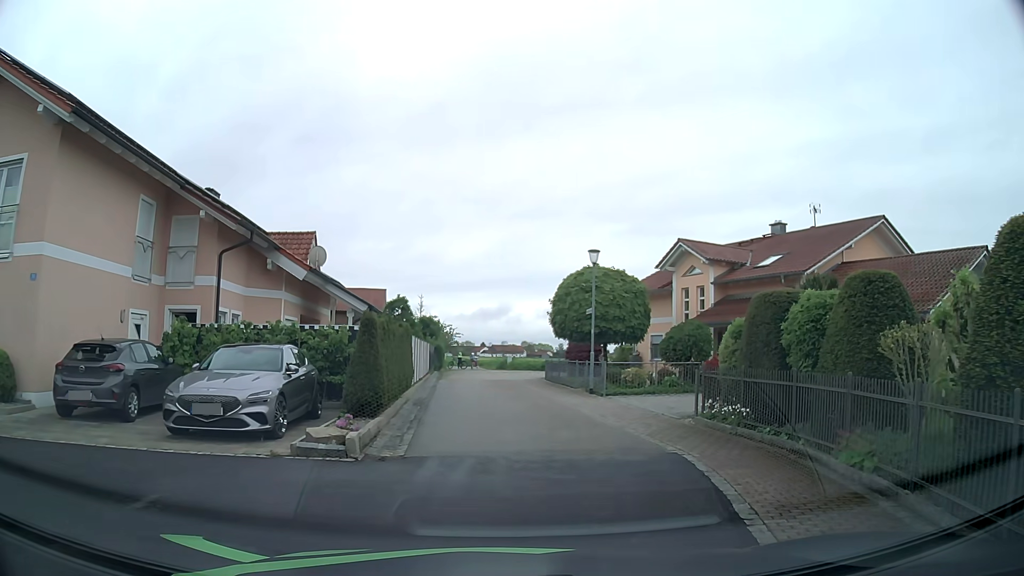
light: Day
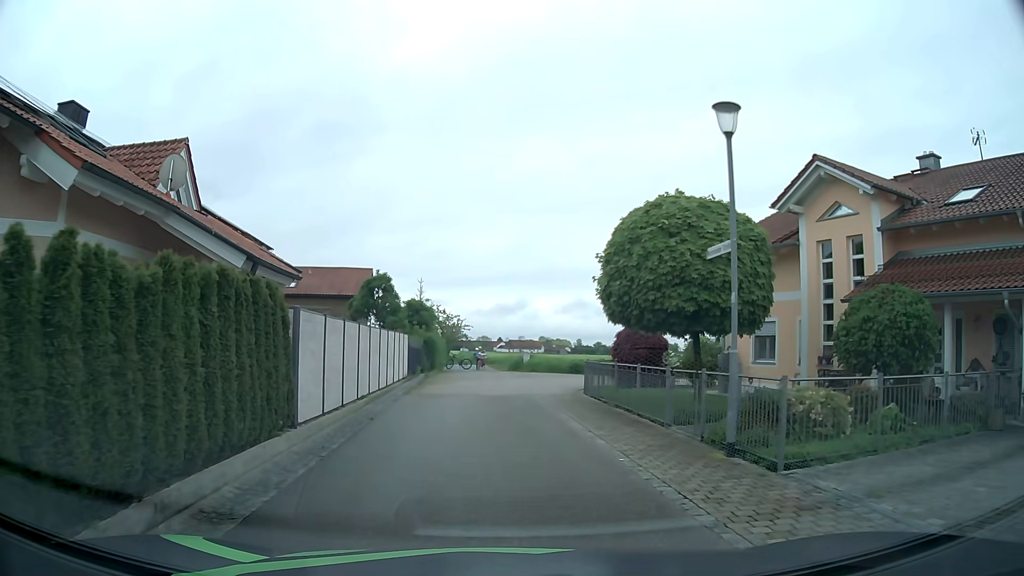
(0.0, +13.3) m; -3°
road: residential
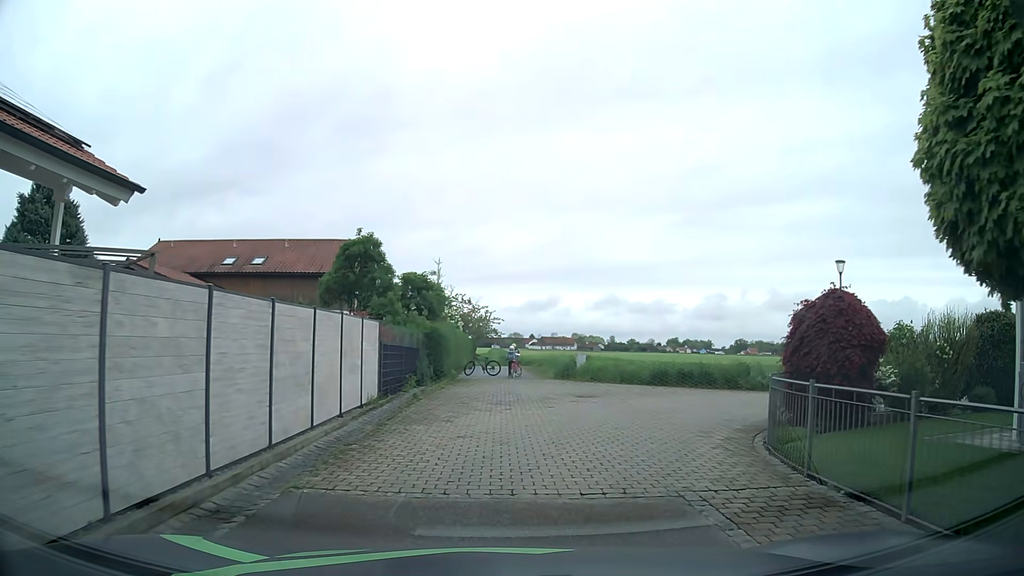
(-0.3, +12.9) m; -3°
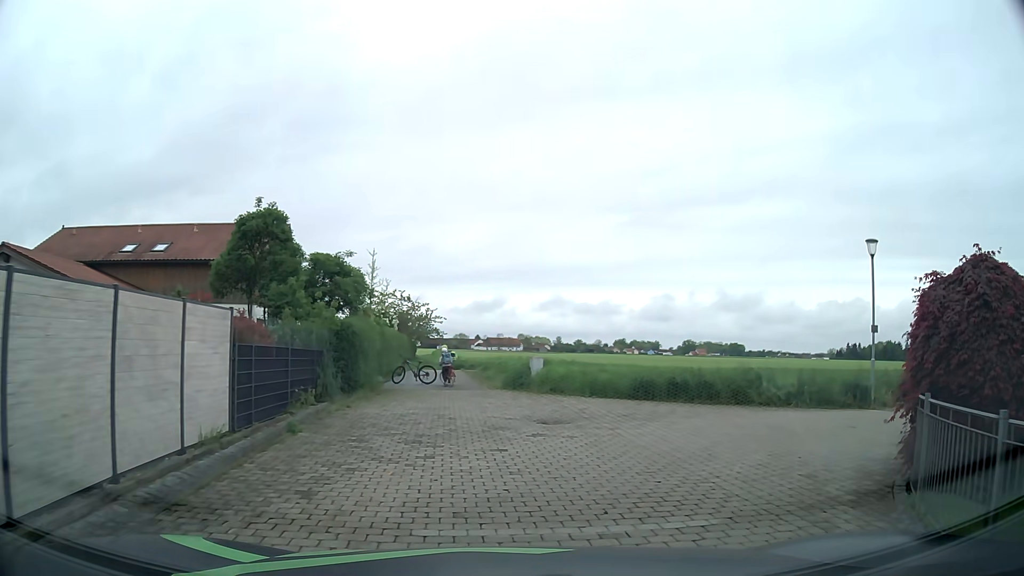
(+0.2, +5.7) m; +4°
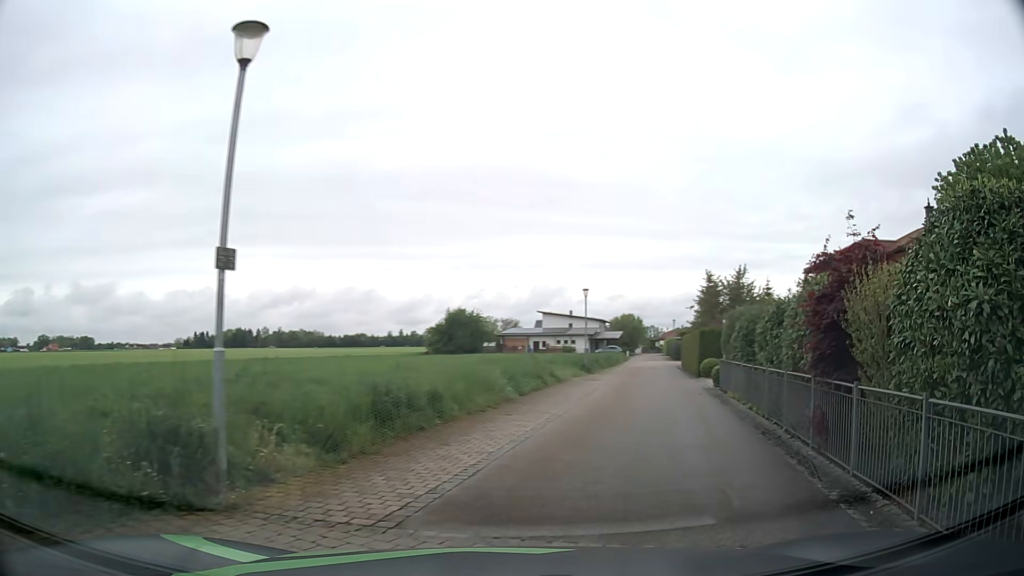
(+5.4, +11.5) m; +57°
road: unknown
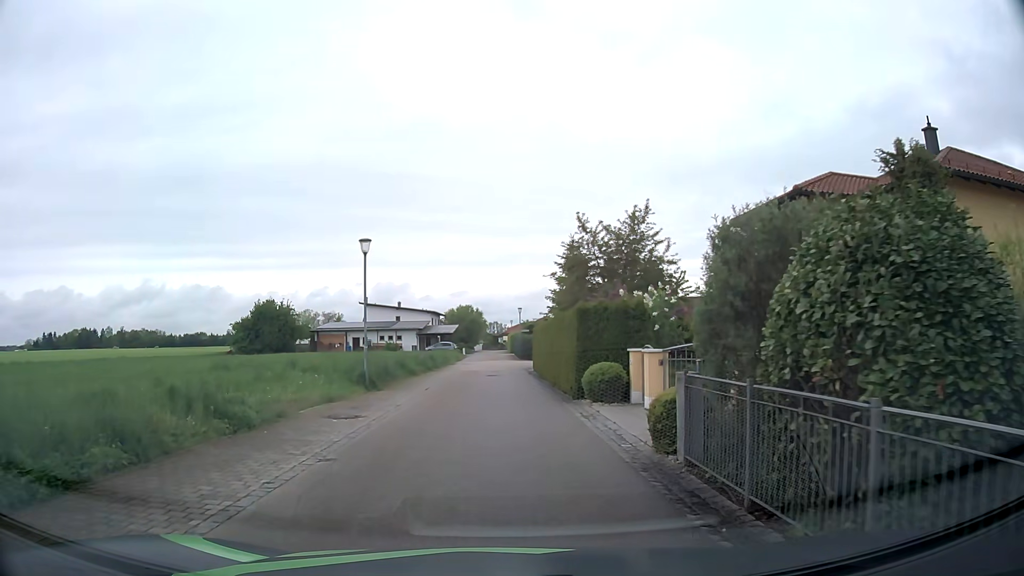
(+3.5, +16.2) m; +14°
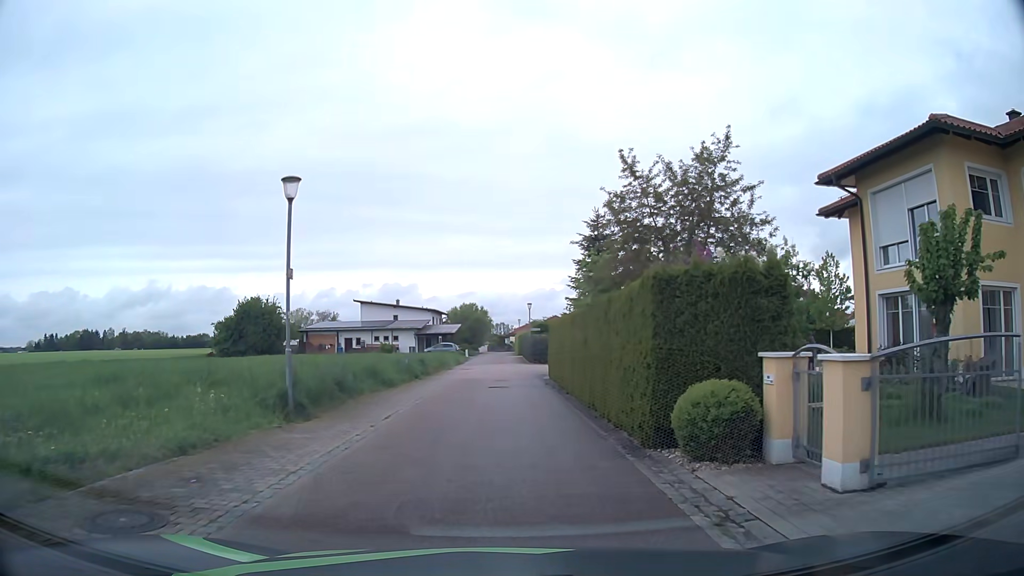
(-0.1, +8.1) m; -1°
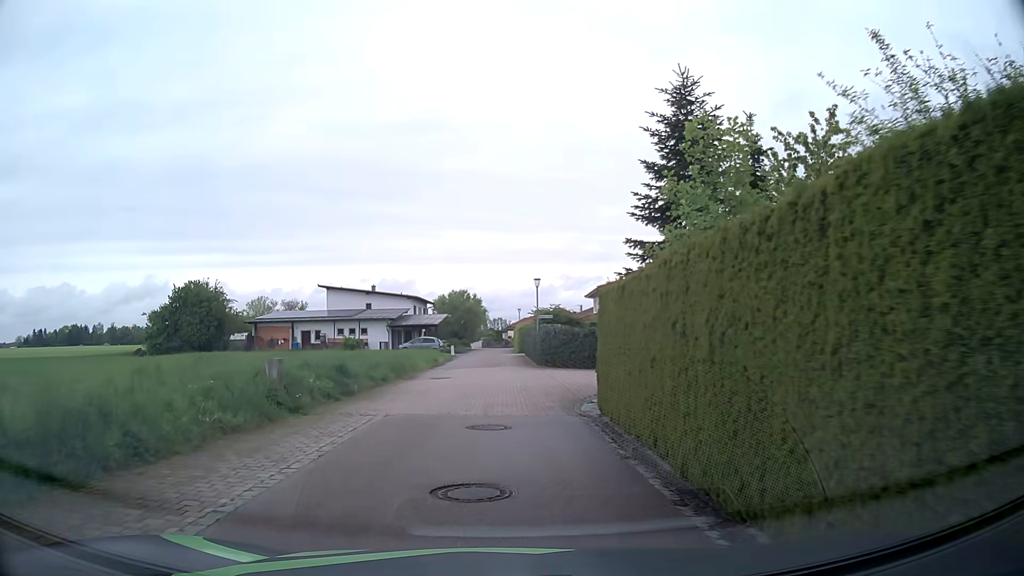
(+0.1, +16.5) m; 0°
(0, +10) (0, +20) (0, +30) (-1, +40) (-1, +50) (-1, +60) (0, +70) (0, +80) (0, +90) (-3, +99) m
